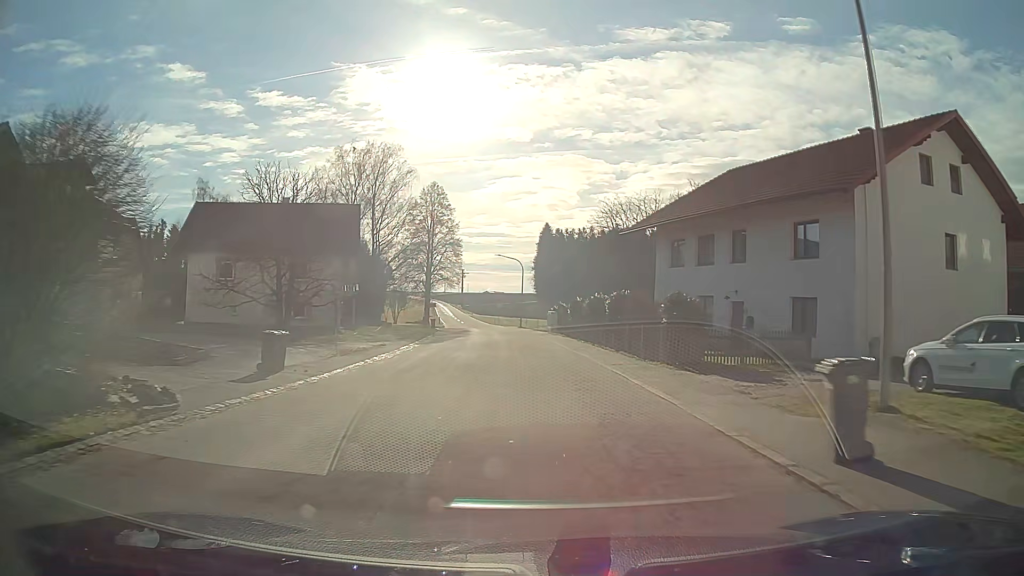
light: Day
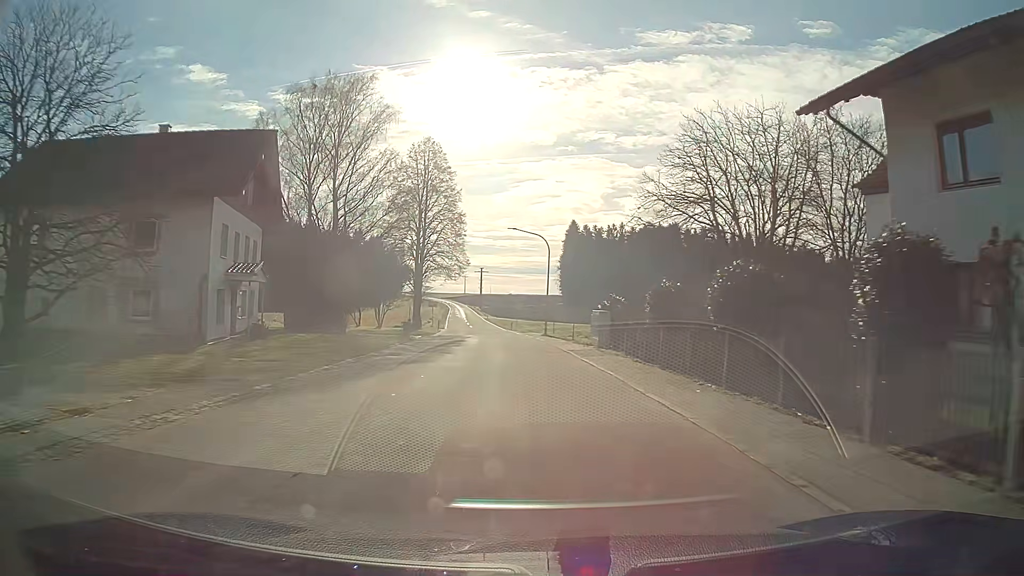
(-0.2, +22.6) m; -2°
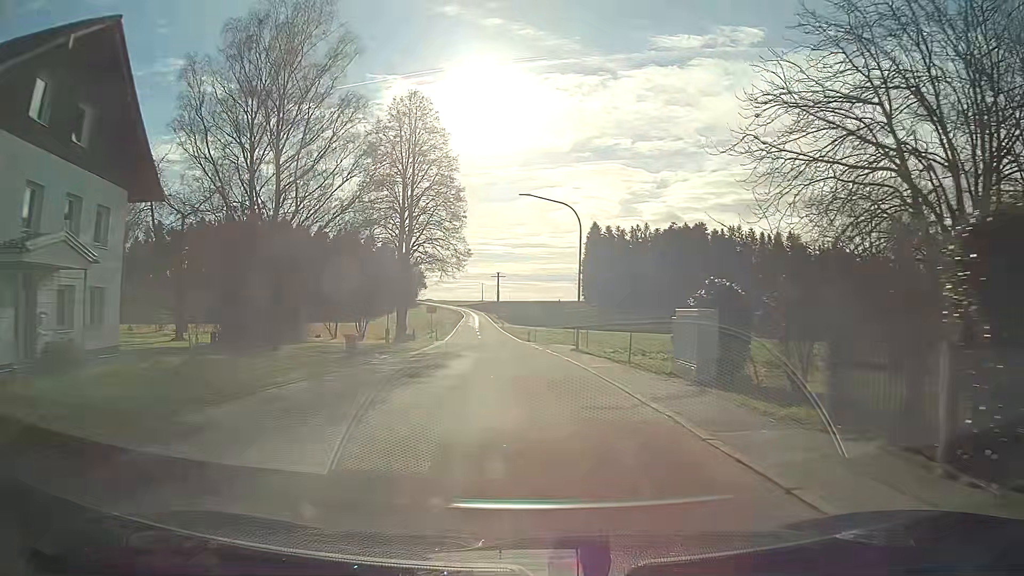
(-0.3, +15.3) m; -2°
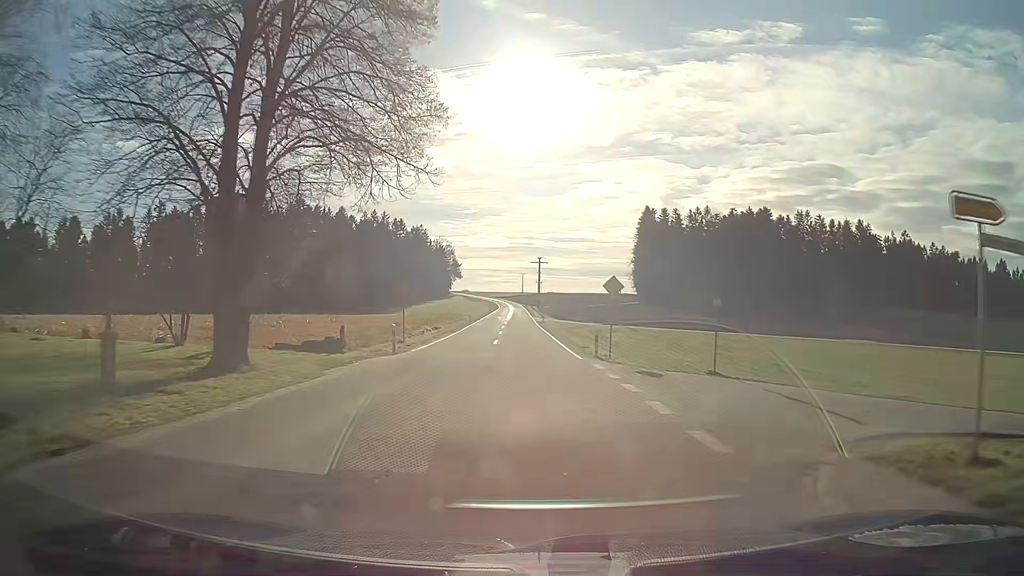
(-1.0, +30.8) m; -3°
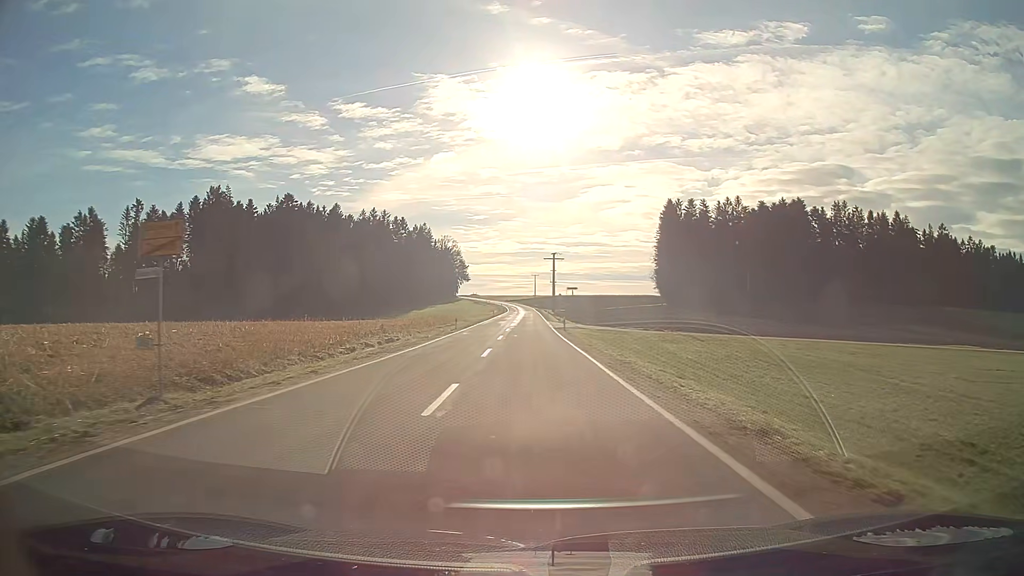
(-0.3, +23.7) m; -1°
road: tertiary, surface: asphalt
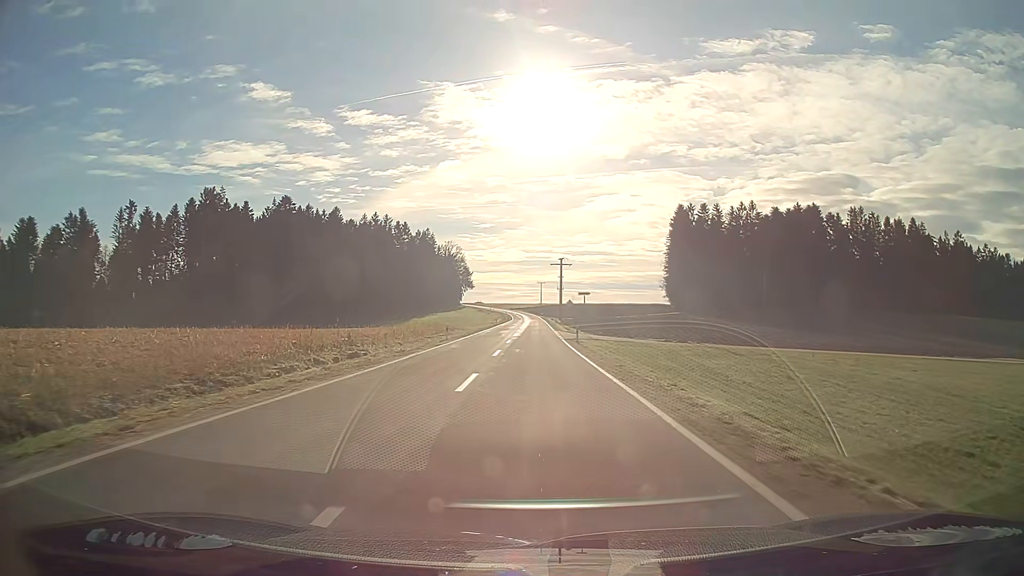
(0.0, +8.4) m; 0°
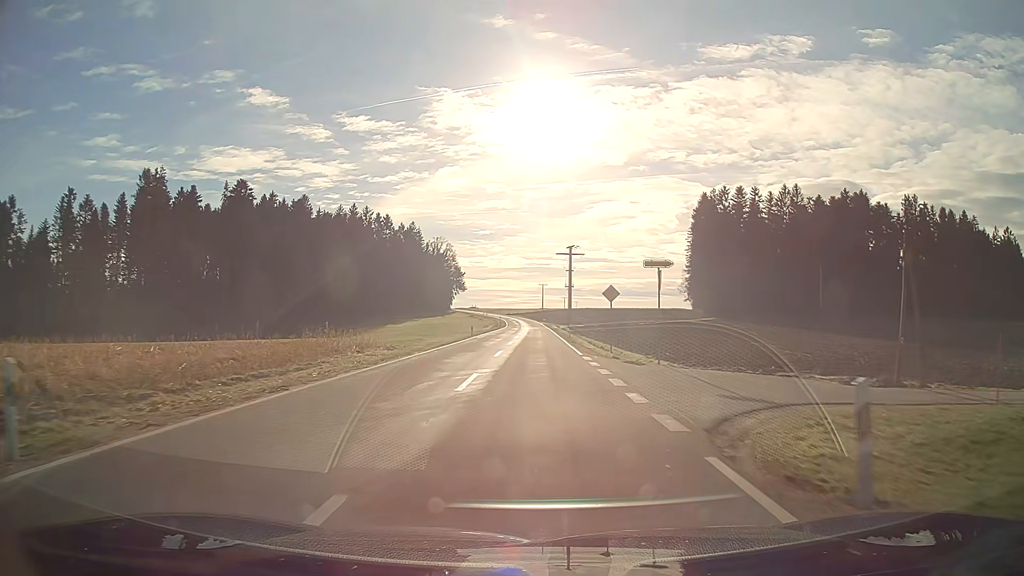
(-0.1, +36.0) m; 0°
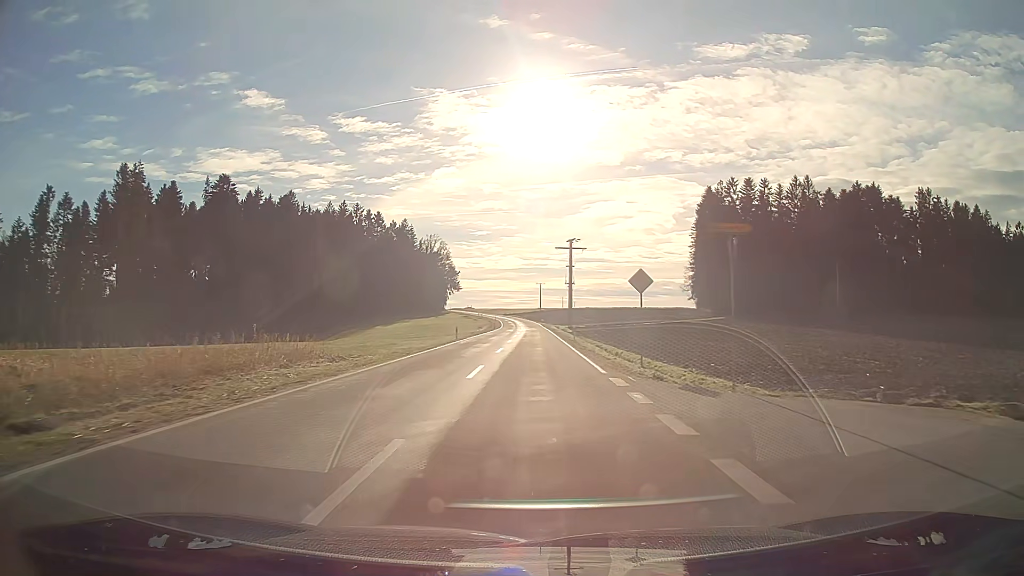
(0.0, +9.5) m; 0°
